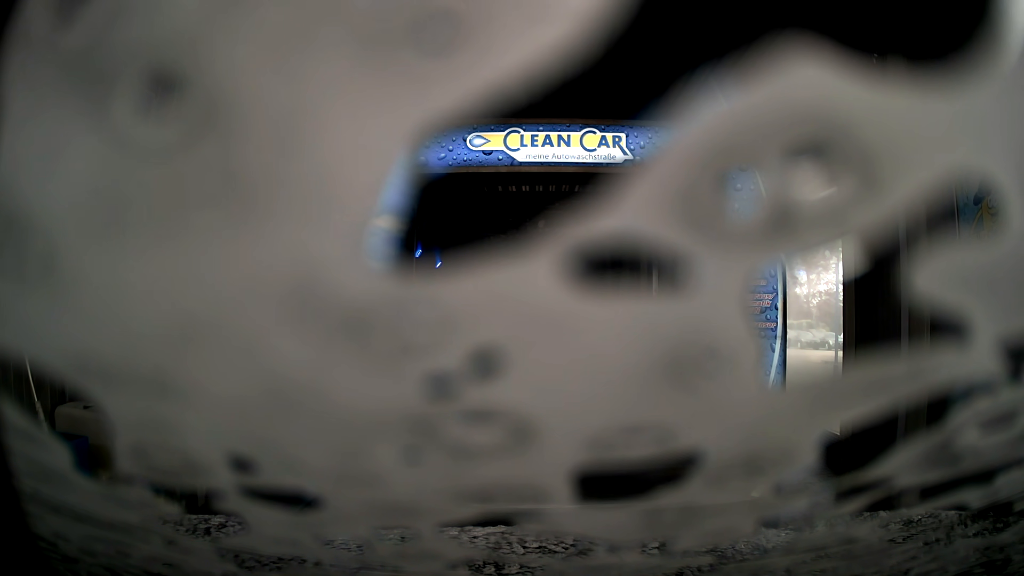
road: service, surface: asphalt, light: Day
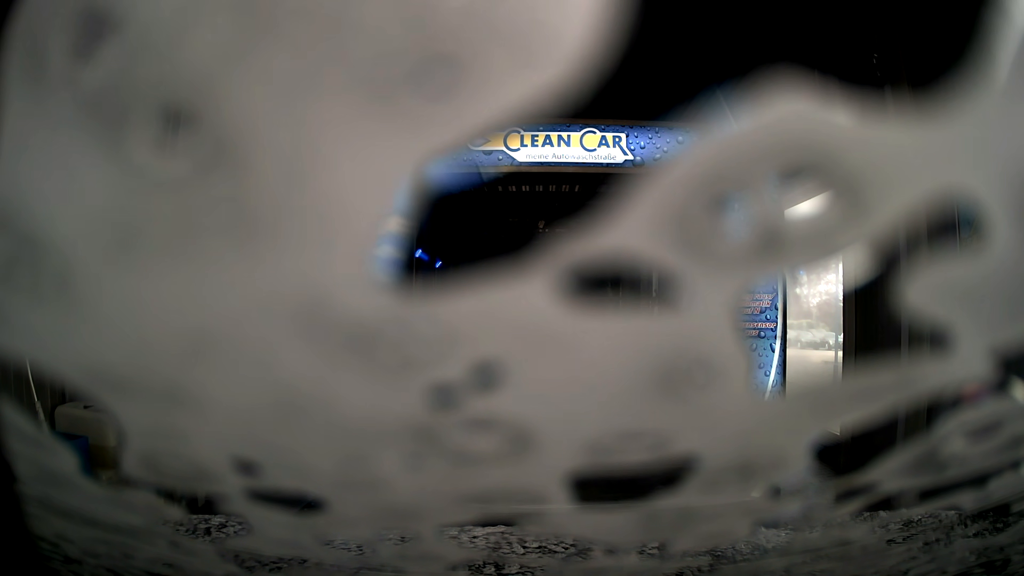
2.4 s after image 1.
(0.0, 0.0) m; 0°
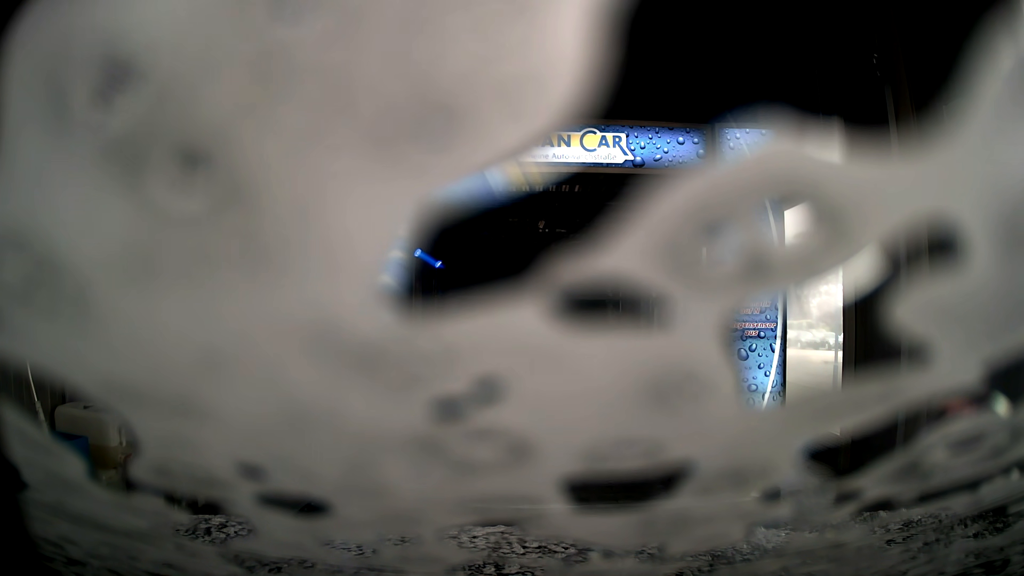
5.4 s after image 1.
(0.0, 0.0) m; 0°
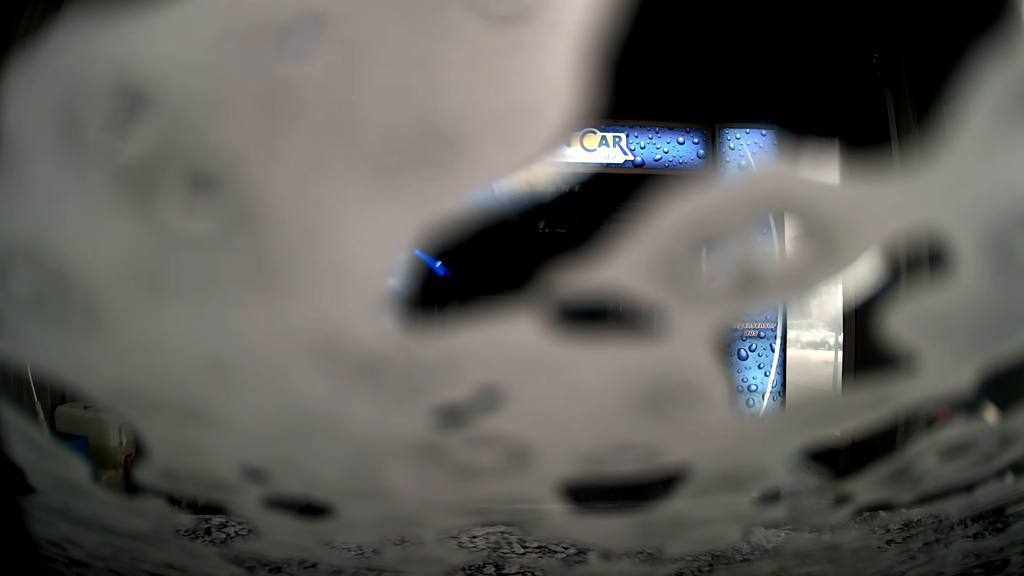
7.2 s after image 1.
(0.0, 0.0) m; 0°
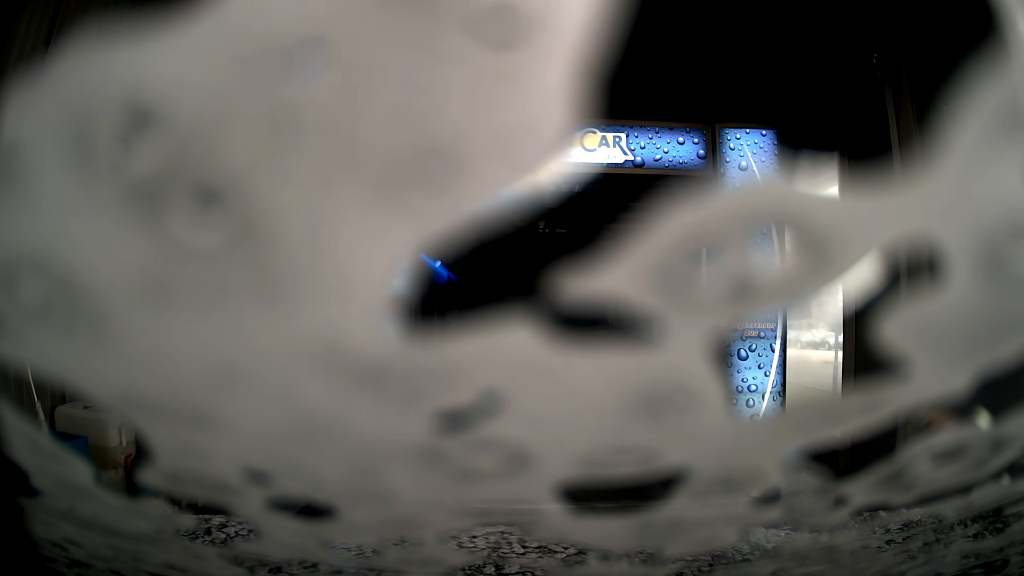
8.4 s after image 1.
(0.0, 0.0) m; 0°
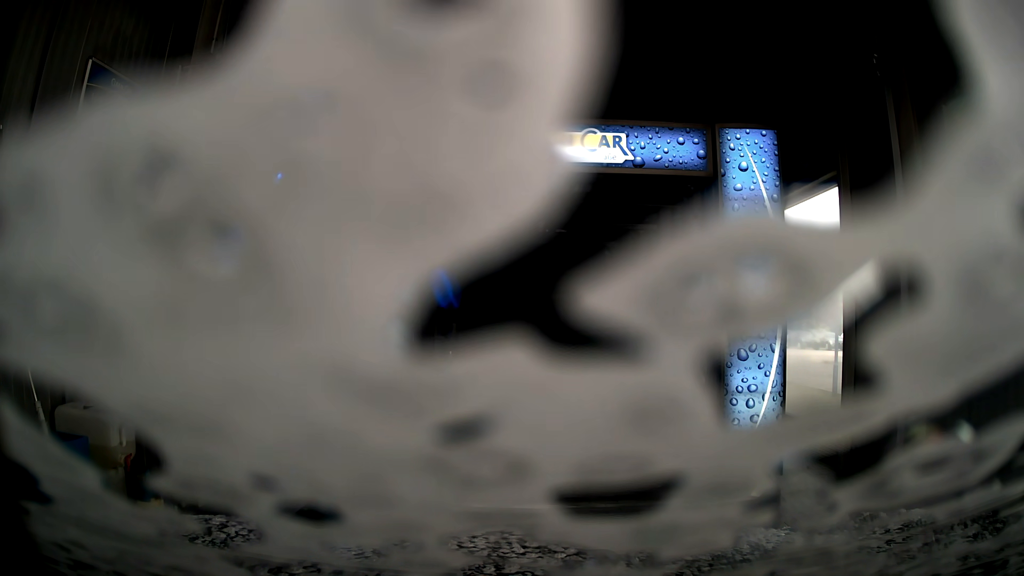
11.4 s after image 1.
(0.0, 0.0) m; 0°
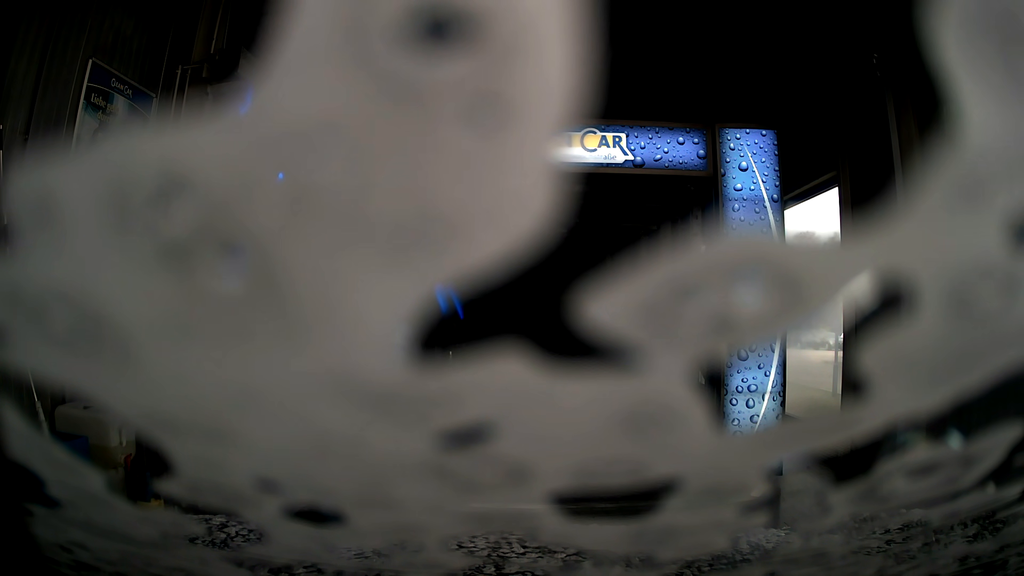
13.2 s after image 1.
(0.0, 0.0) m; 0°
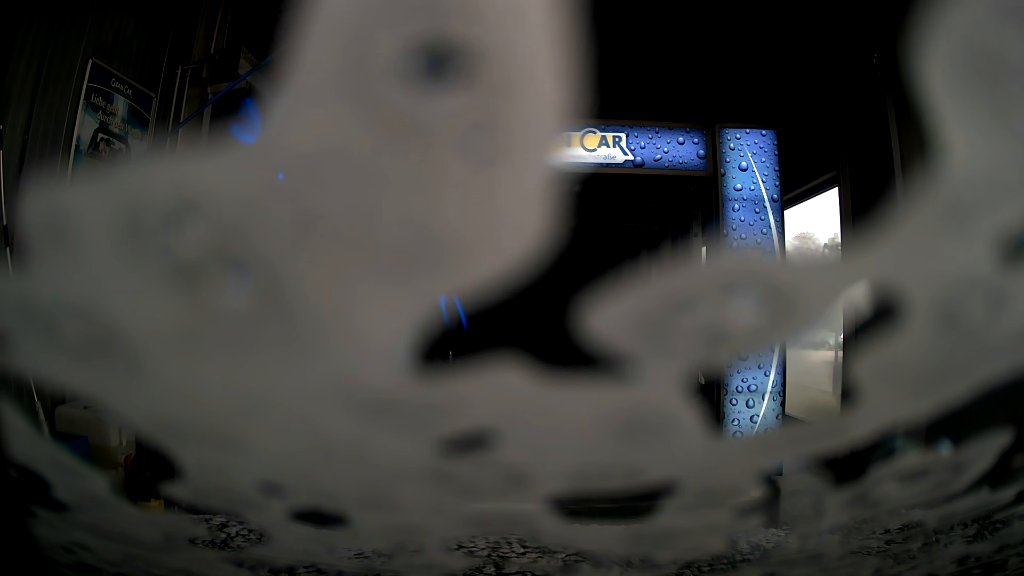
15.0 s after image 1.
(0.0, 0.0) m; 0°
